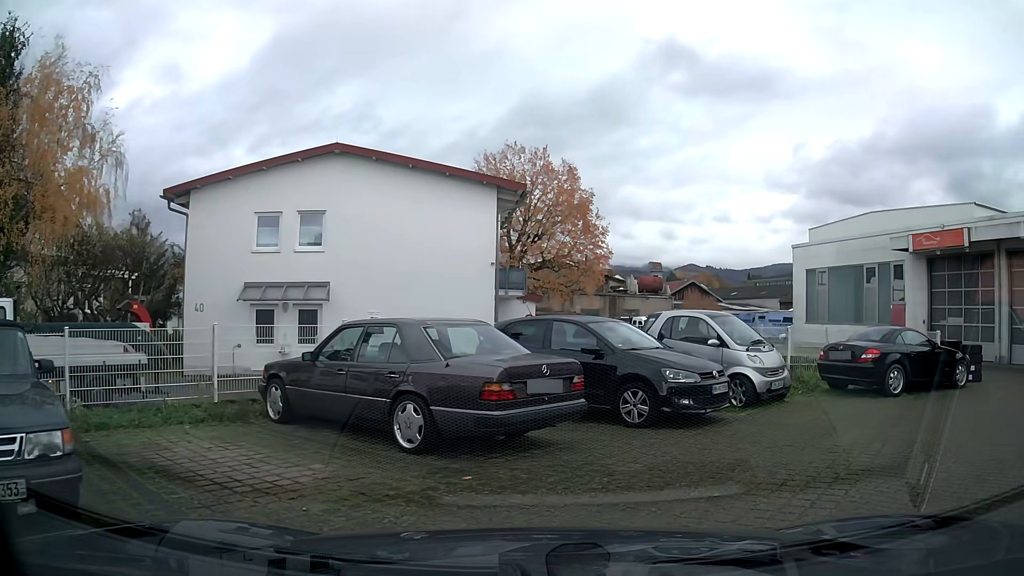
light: Day
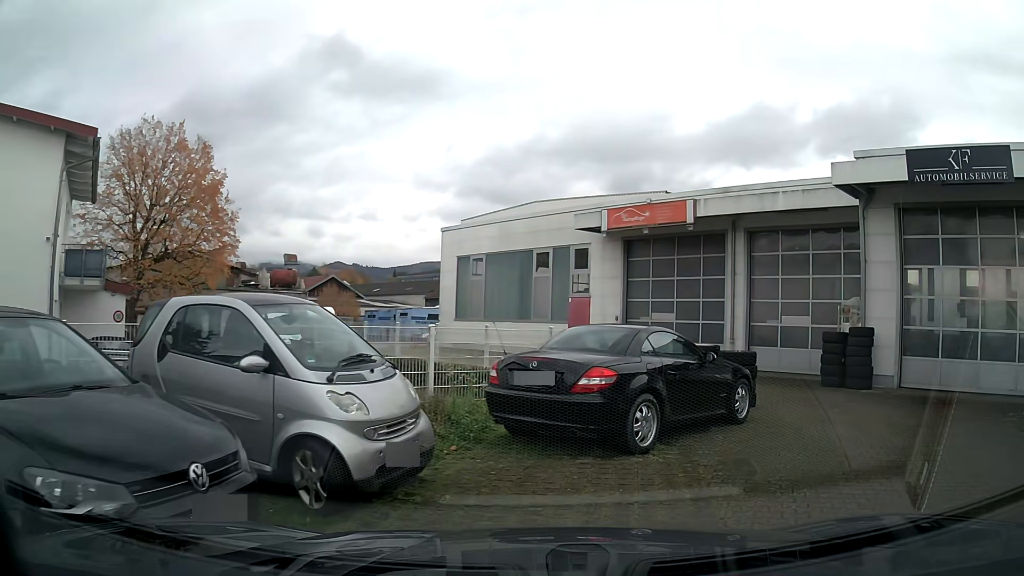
(+1.5, +5.8) m; +30°
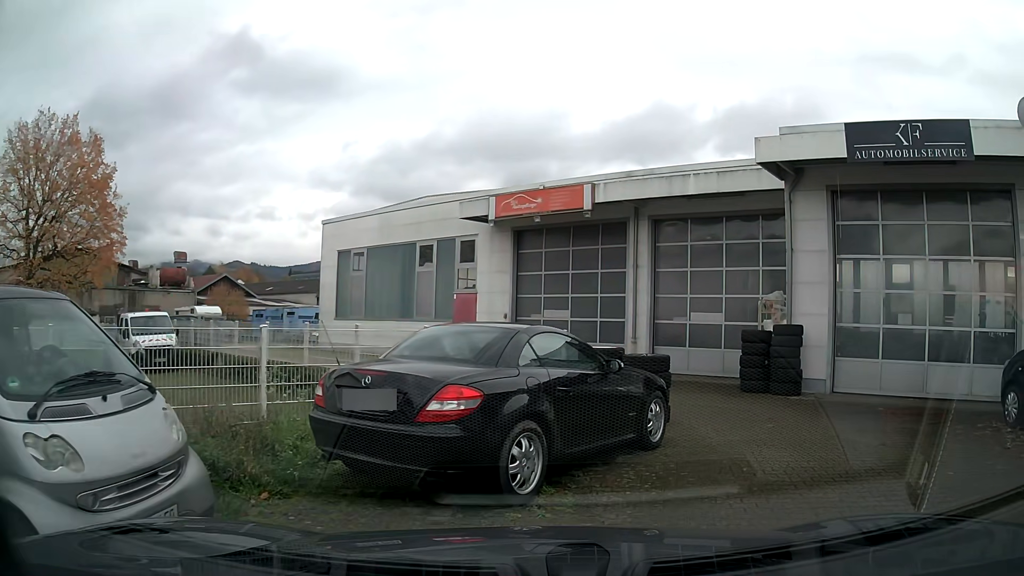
(+0.2, +1.9) m; +9°
